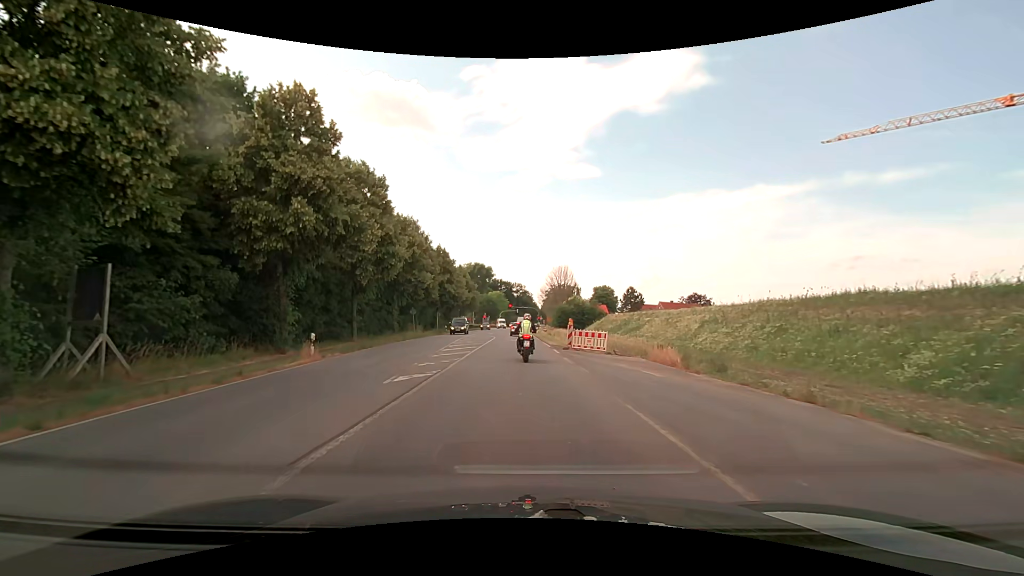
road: primary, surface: asphalt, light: Day
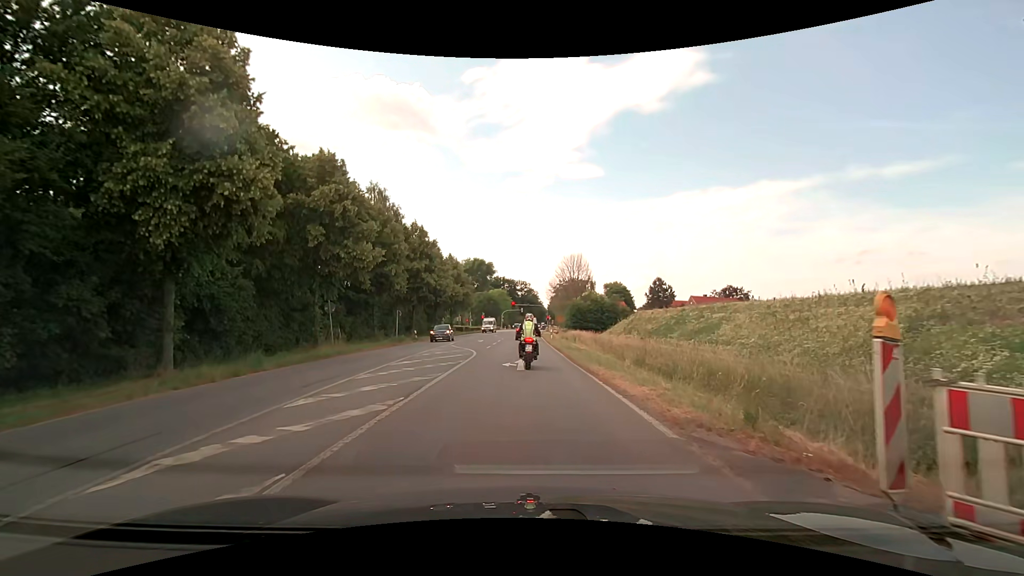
(-0.2, +22.6) m; -1°
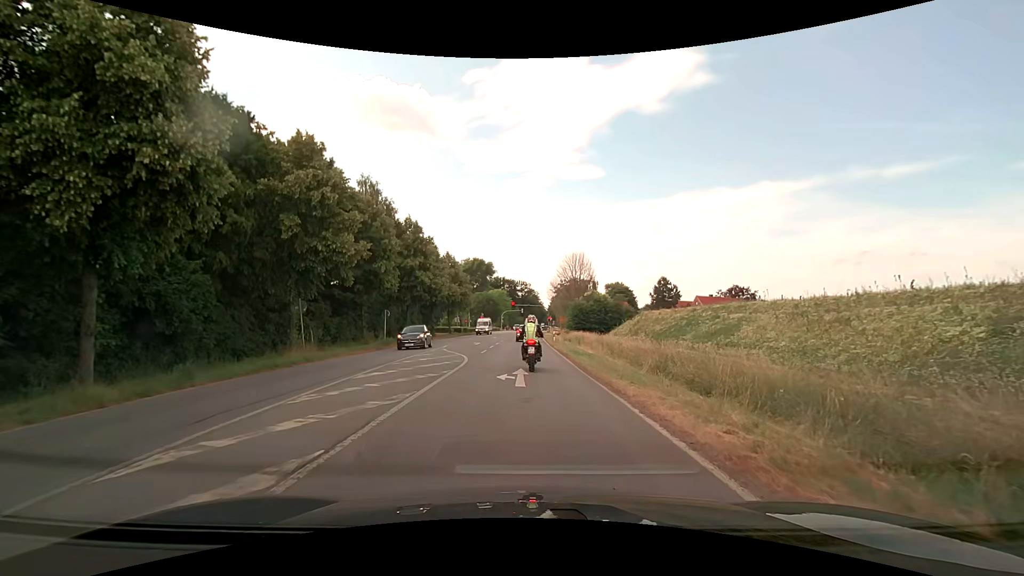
(0.0, +3.6) m; 0°
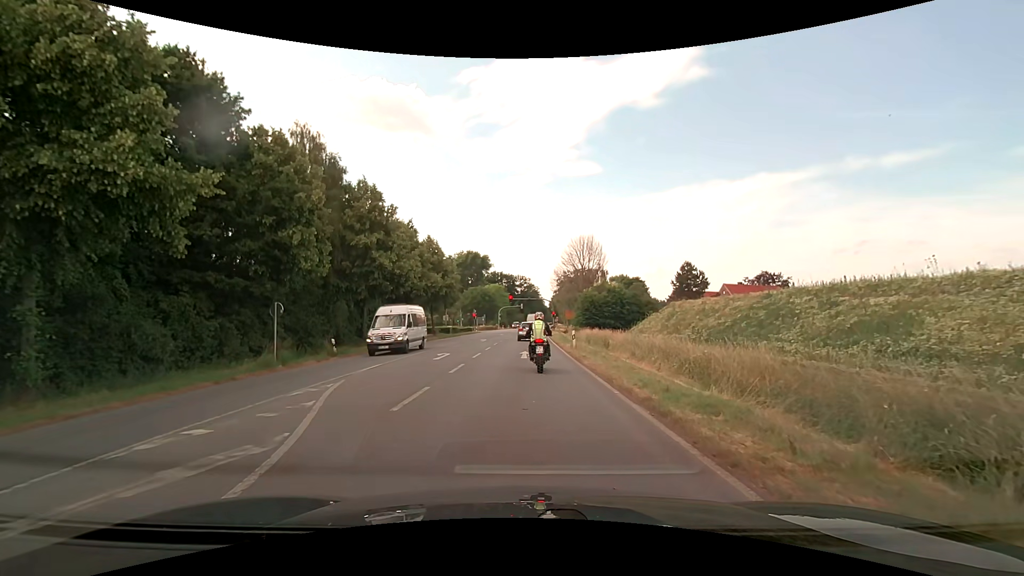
(+0.1, +16.5) m; +1°
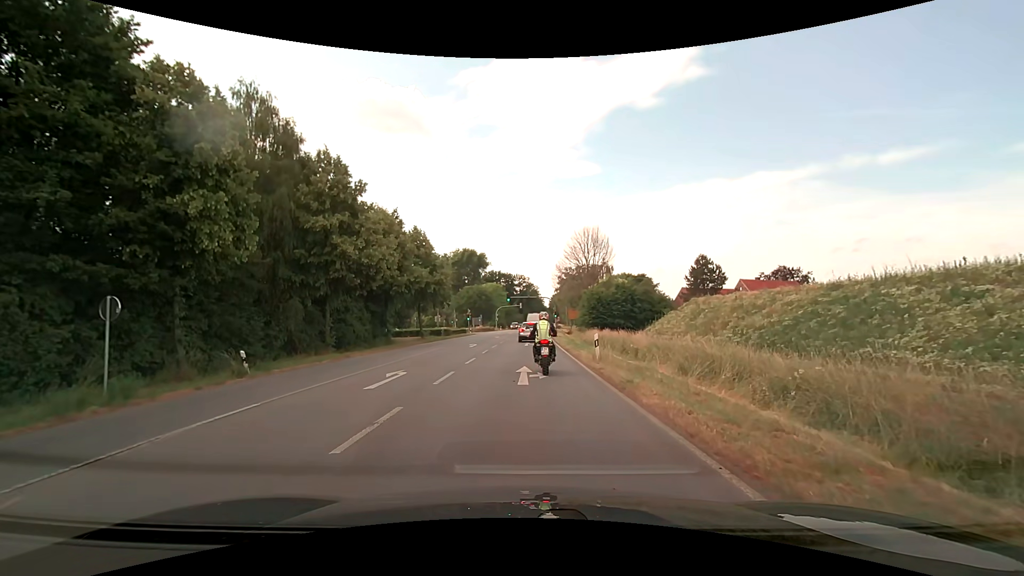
(0.0, +8.4) m; -1°
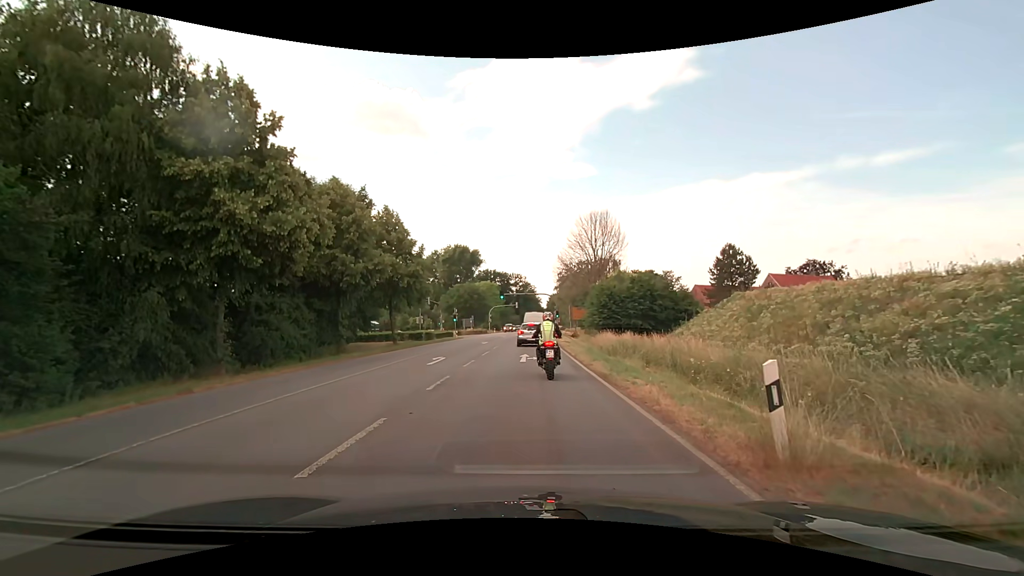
(+0.2, +12.6) m; +1°
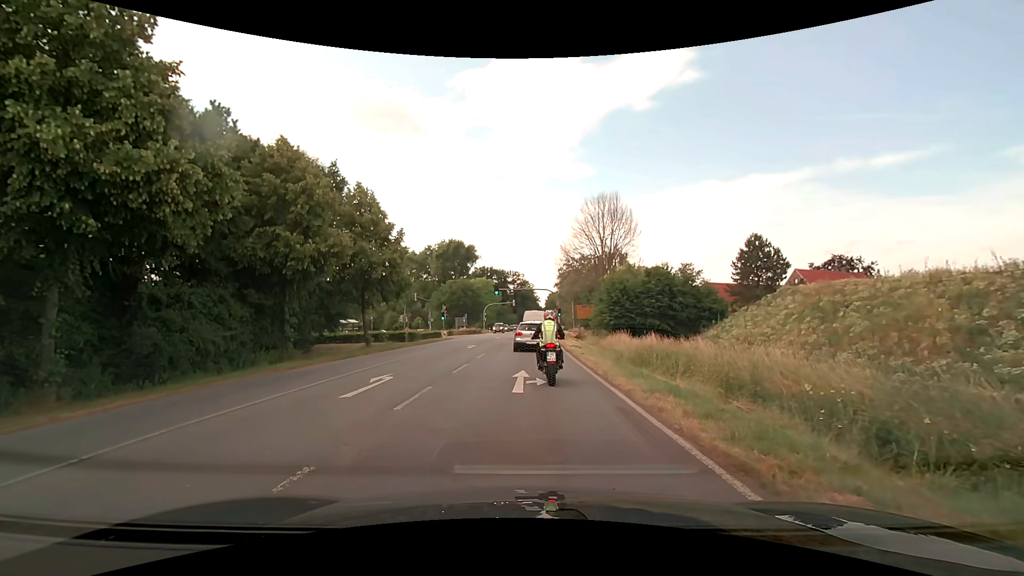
(0.0, +8.5) m; 0°
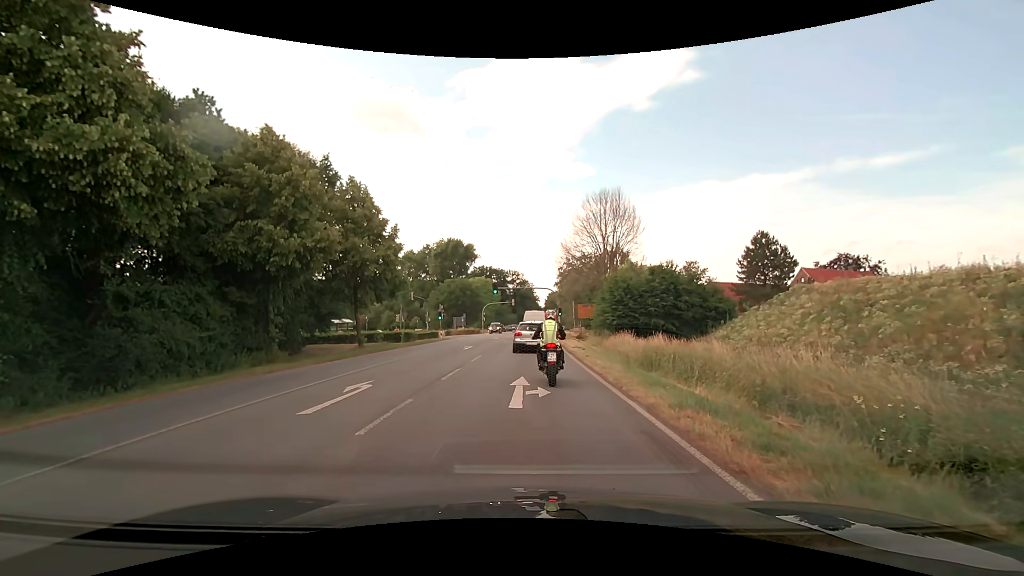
(0.0, +1.8) m; 0°
(0, +10) (0, +20) (0, +30) (+1, +40) (+1, +50) (+2, +60) (+2, +70) (+3, +80) (+3, +90) (+4, +100) m
